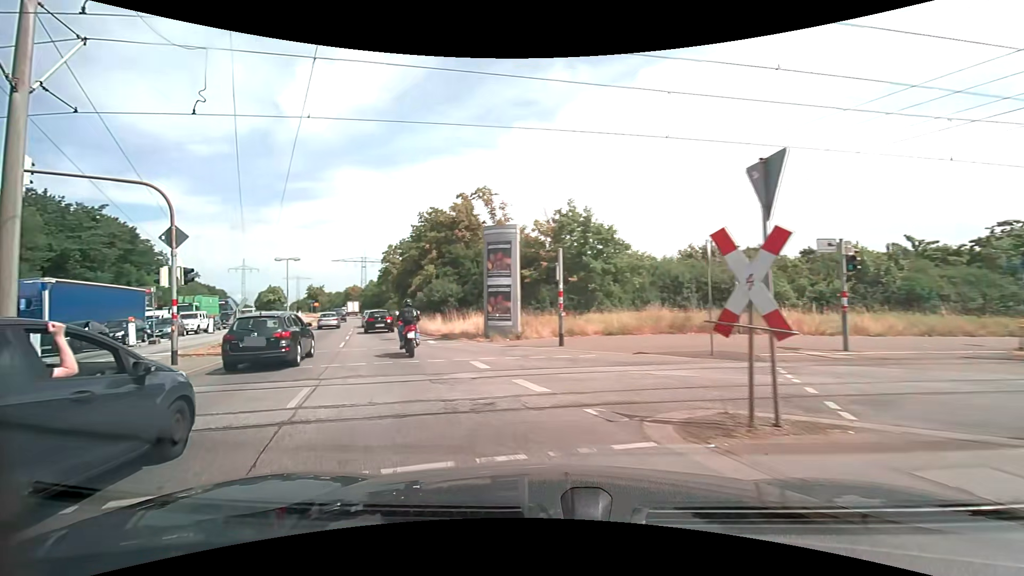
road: primary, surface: asphalt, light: Day
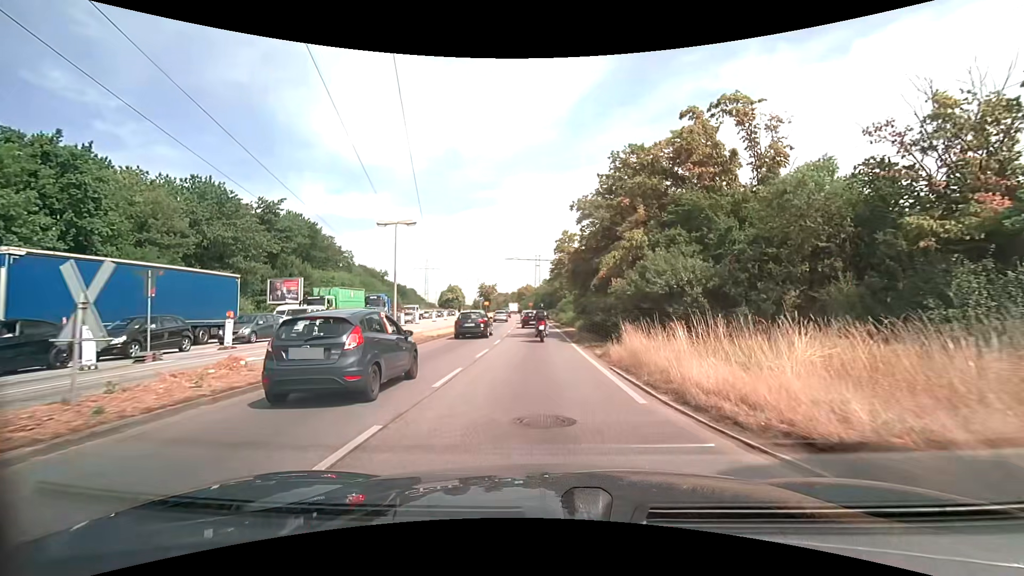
(-5.6, +17.3) m; -24°
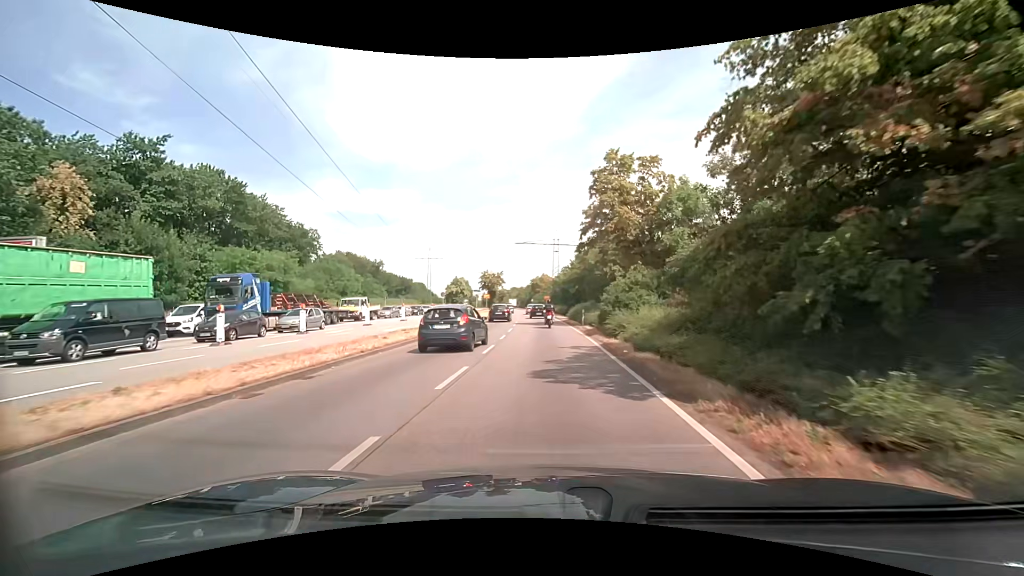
(-0.6, +31.2) m; -3°
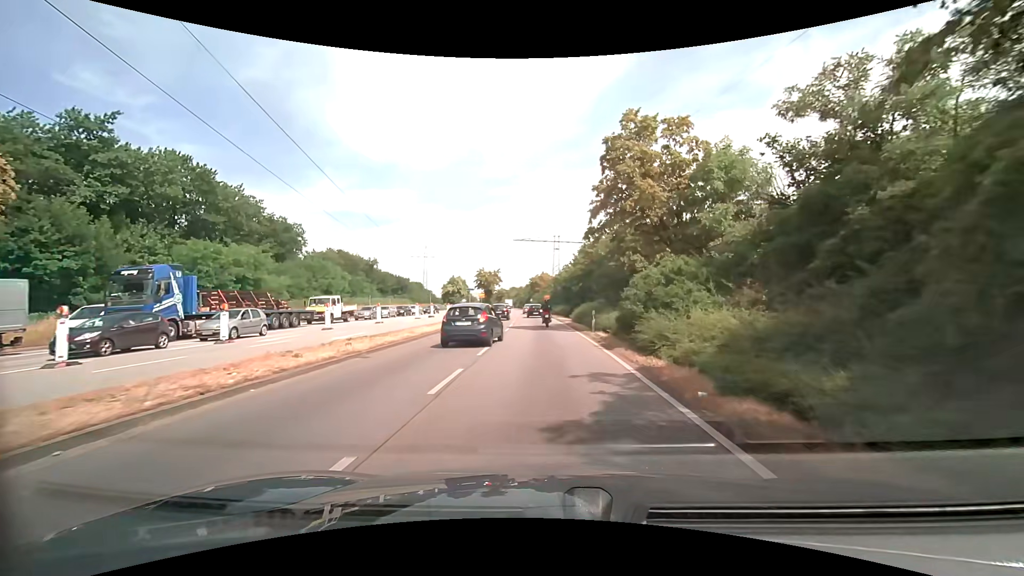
(+0.1, +6.8) m; 0°
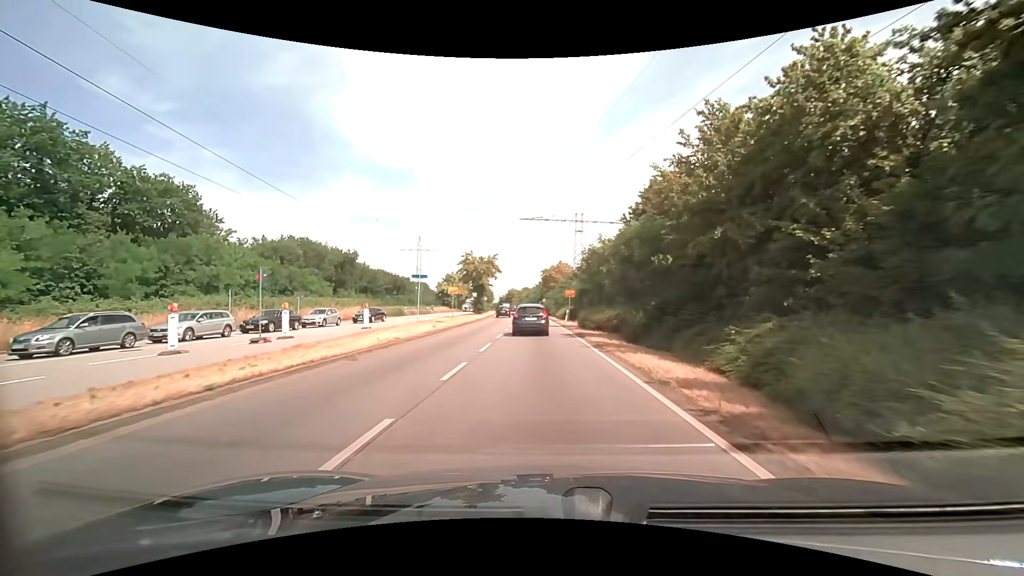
(-0.2, +35.1) m; -1°
(0, +10) (0, +20) (-1, +30) (-1, +40) (-1, +50) (-2, +60) (-2, +70) (-3, +80) (-4, +90) (-5, +100) m
